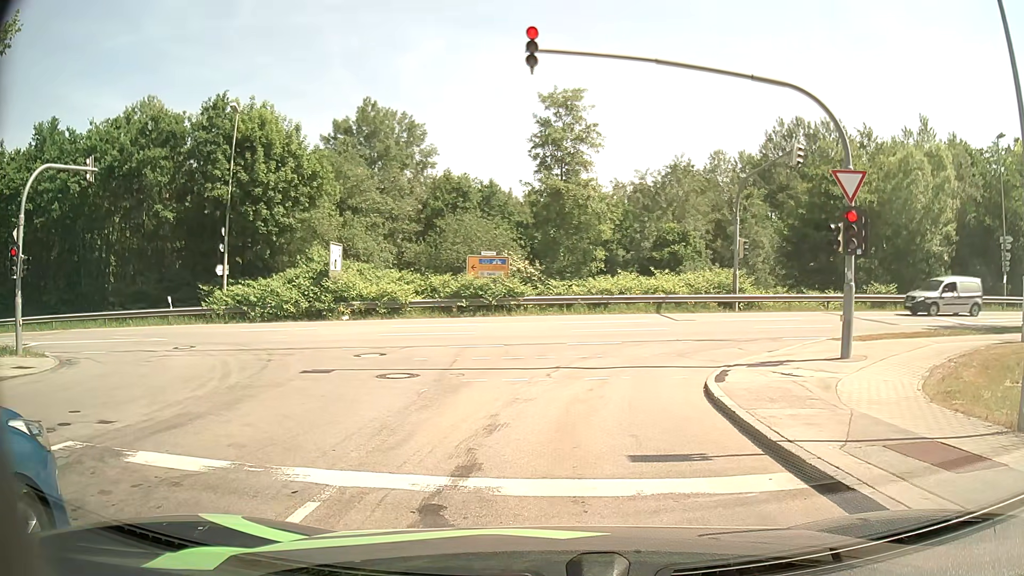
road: residential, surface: asphalt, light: Day
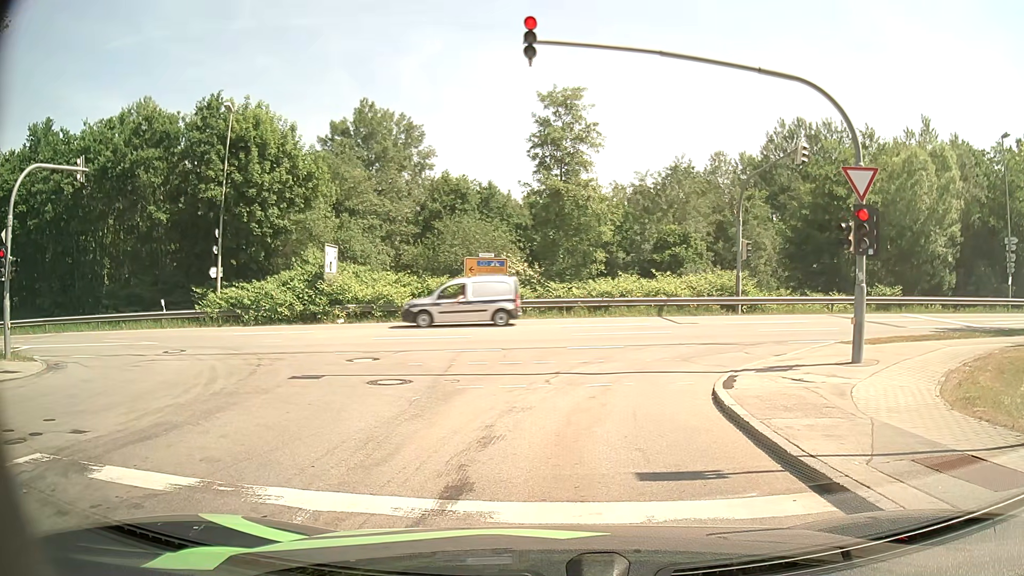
(0.0, +0.5) m; 0°
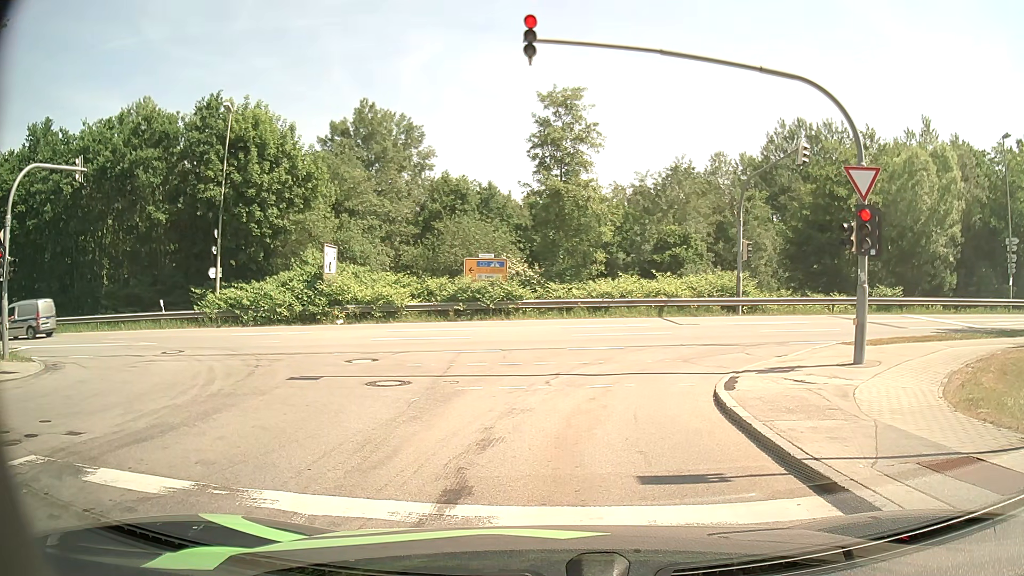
(0.0, +0.1) m; 0°
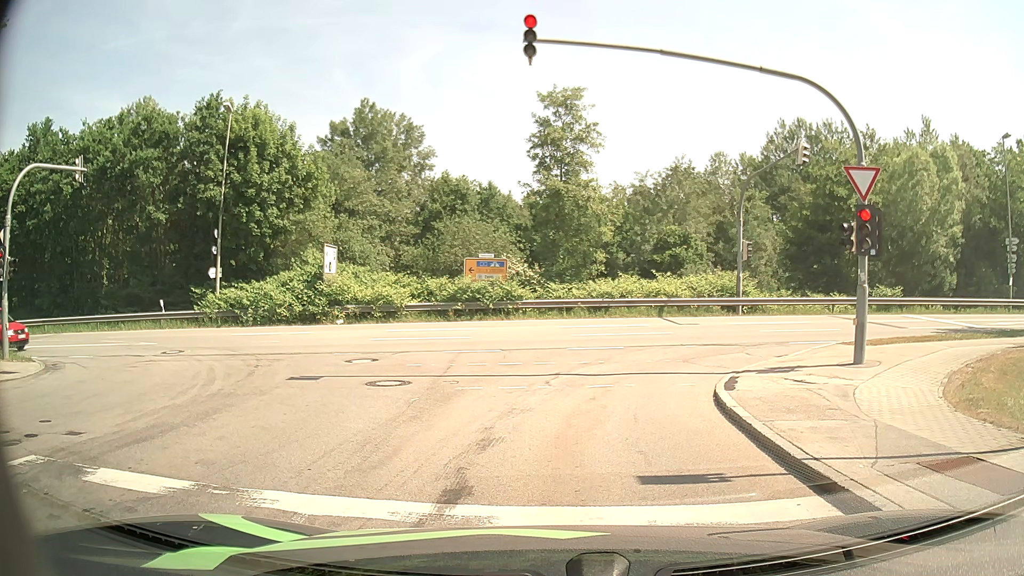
(0.0, 0.0) m; 0°
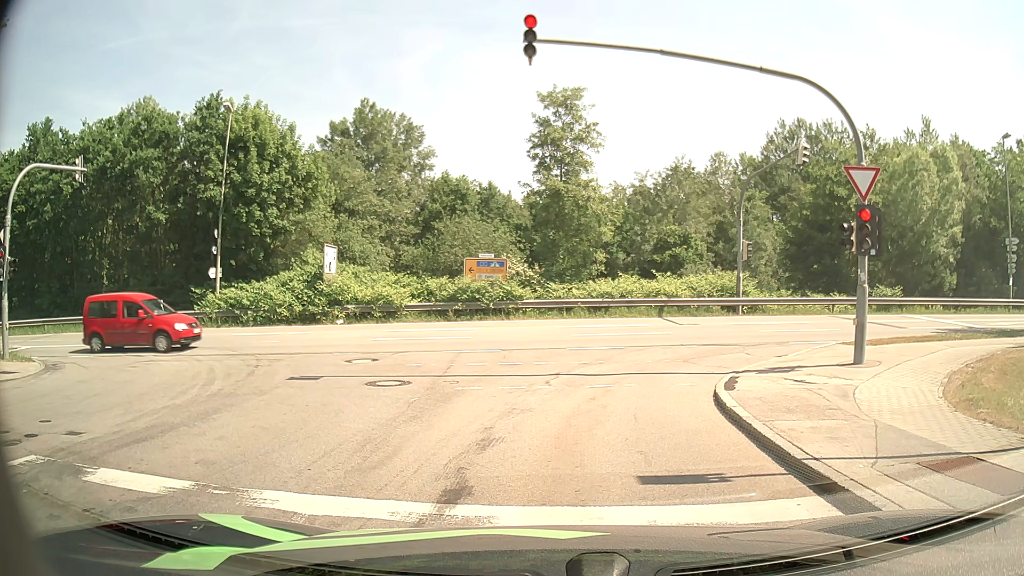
(0.0, 0.0) m; 0°
